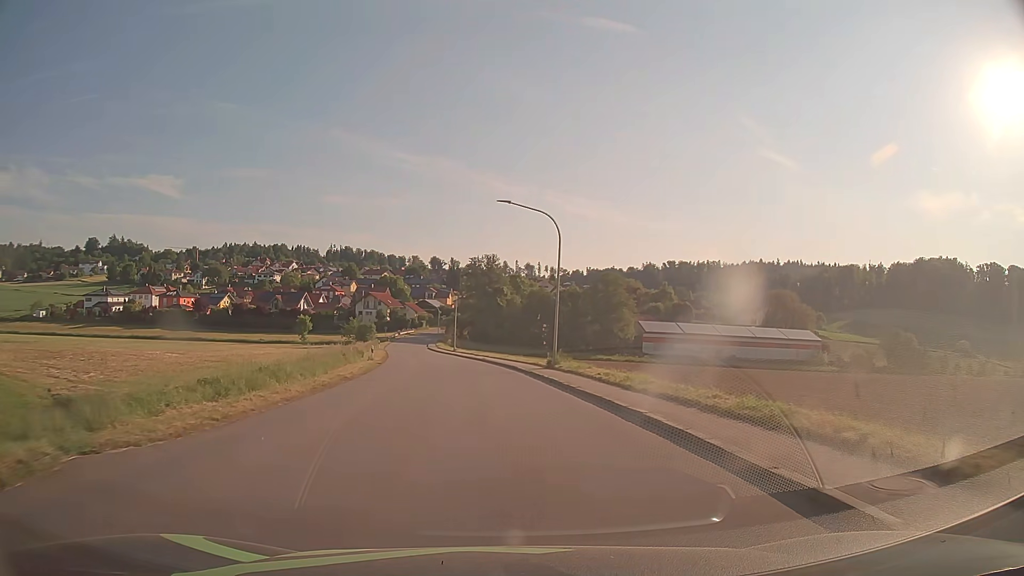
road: tertiary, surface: asphalt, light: Day
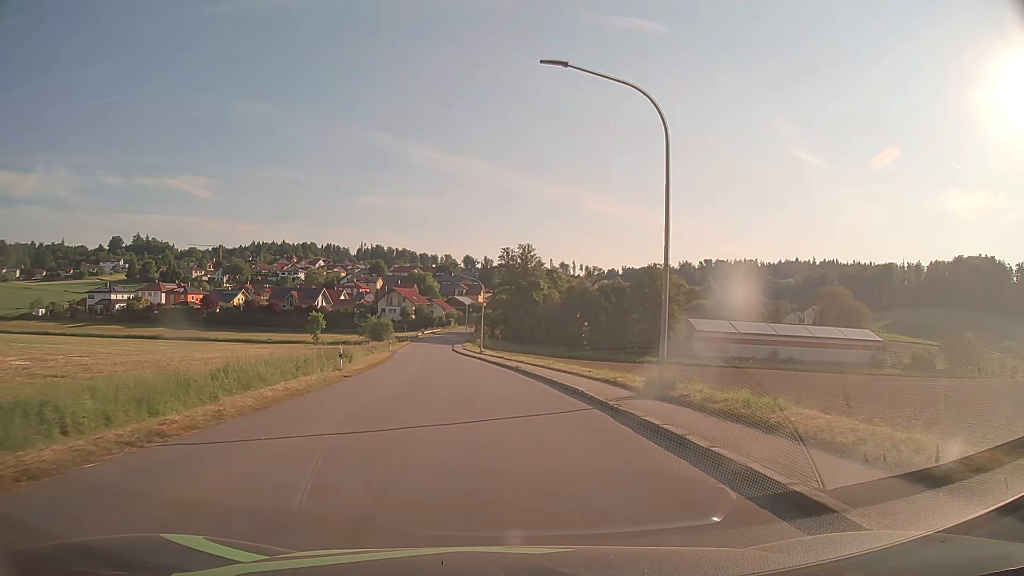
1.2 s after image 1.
(-0.4, +15.4) m; -3°
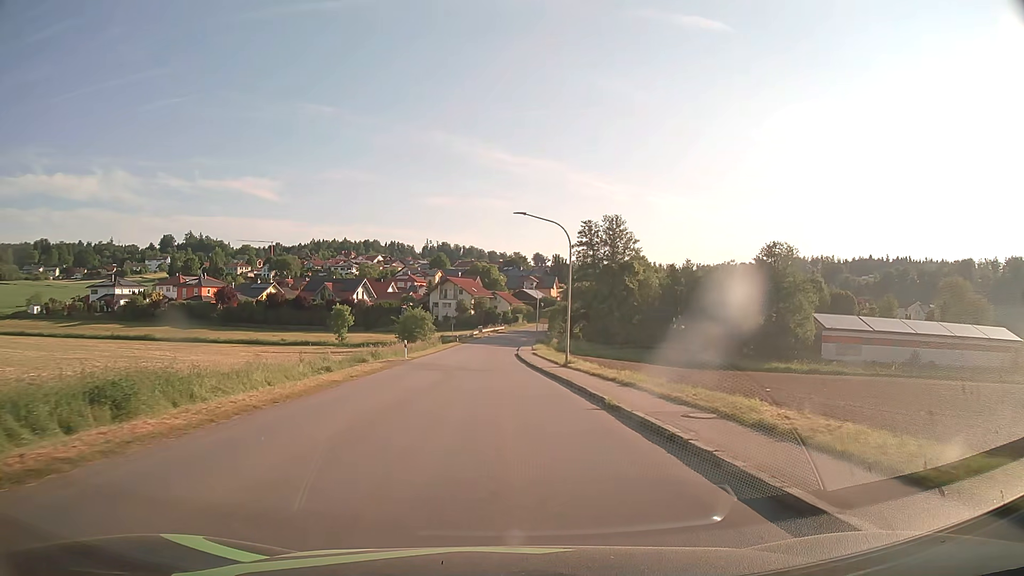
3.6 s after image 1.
(-1.7, +30.5) m; -6°
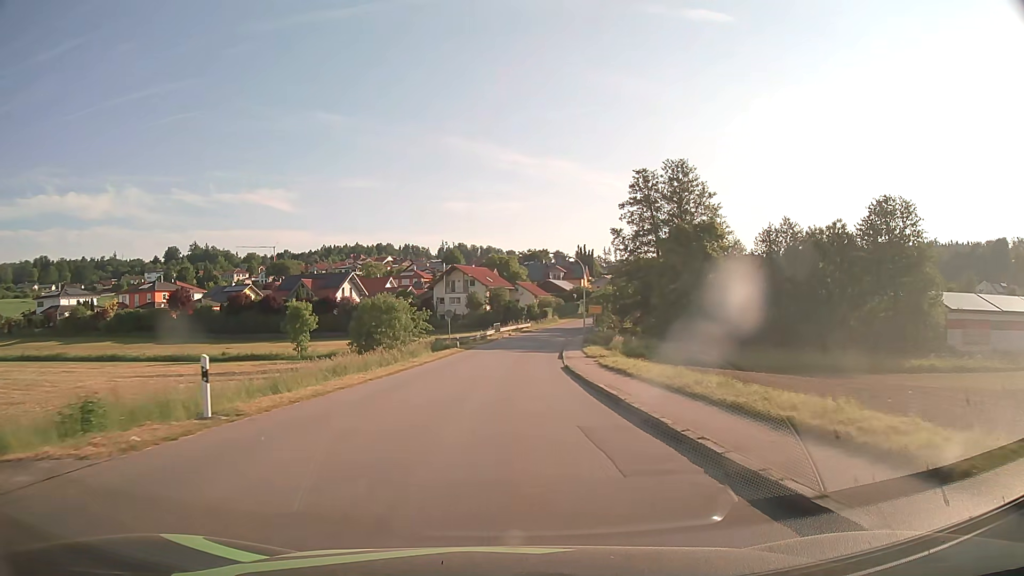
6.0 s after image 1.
(-0.7, +30.4) m; -2°
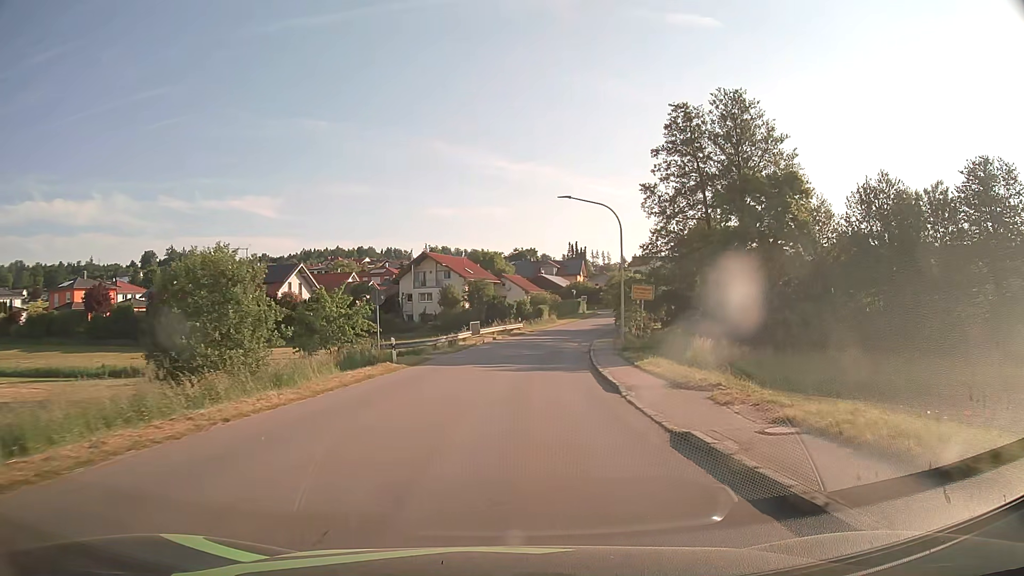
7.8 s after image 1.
(+0.1, +22.8) m; +1°
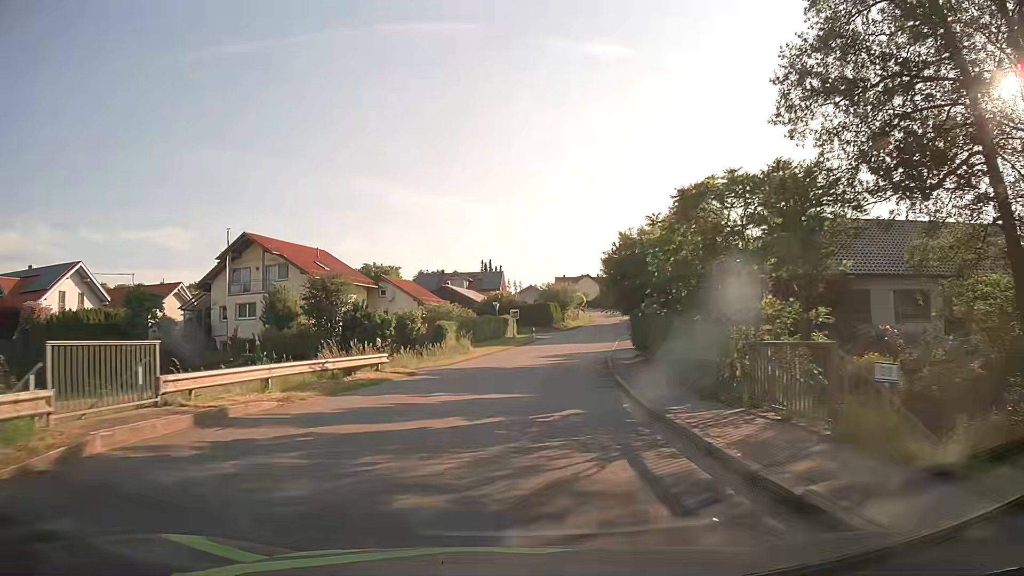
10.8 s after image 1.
(+2.2, +37.6) m; +8°
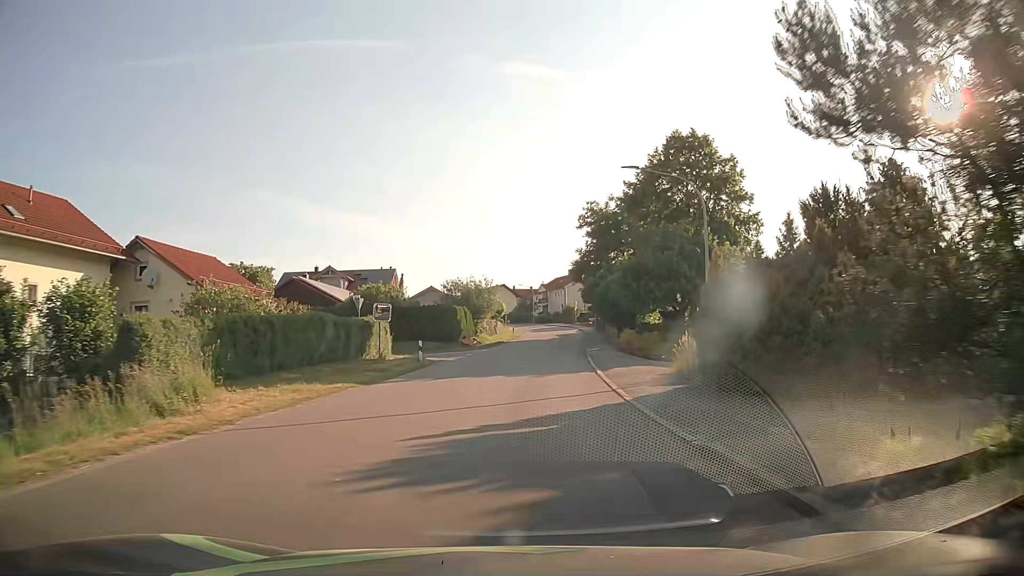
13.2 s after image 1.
(+1.9, +29.7) m; +8°
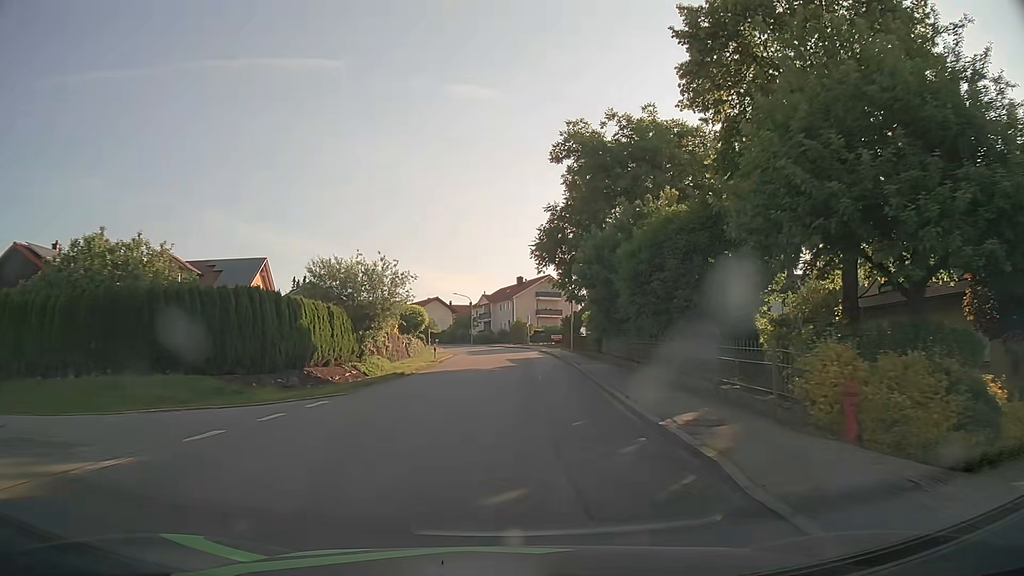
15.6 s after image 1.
(+1.4, +29.4) m; +5°
(0, +10) (0, +20) (+1, +30) (+1, +40) (+1, +50) (0, +60) (-1, +70) (-3, +80) (-5, +89) (-9, +99) m
